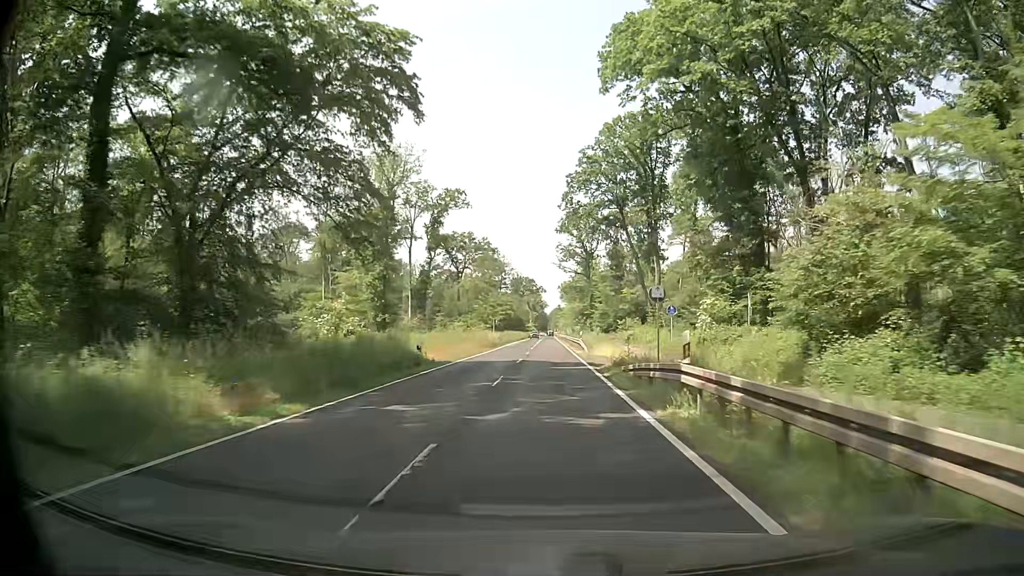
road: secondary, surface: asphalt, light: Day
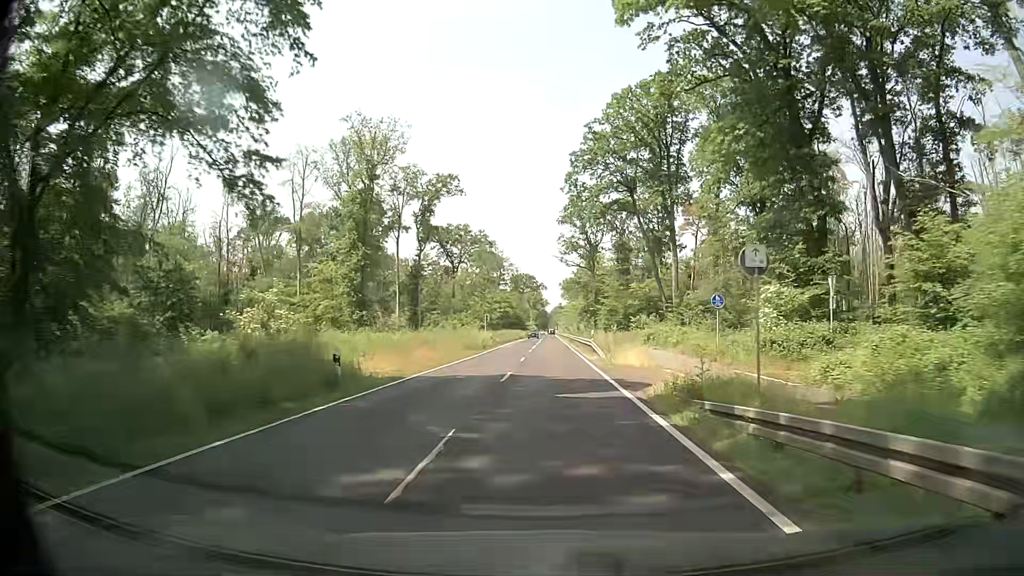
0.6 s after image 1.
(0.0, +10.8) m; 0°
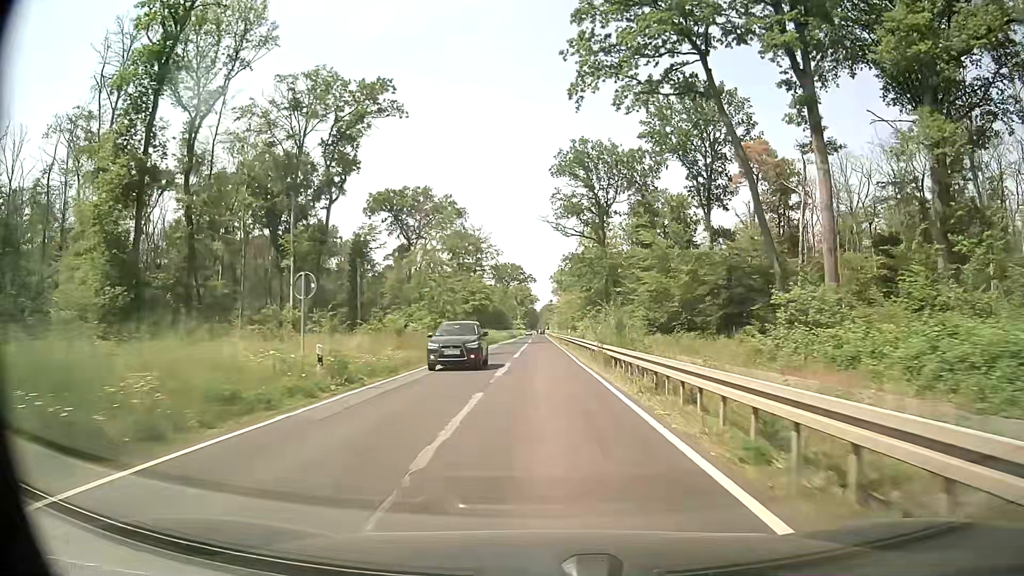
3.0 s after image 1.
(0.0, +43.0) m; +1°
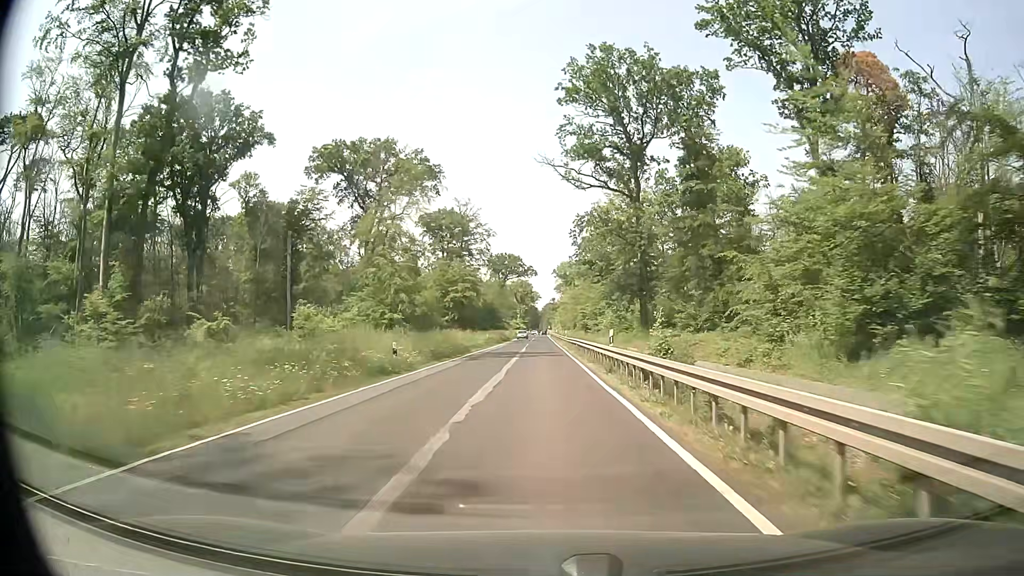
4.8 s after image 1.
(-0.3, +32.0) m; -1°
